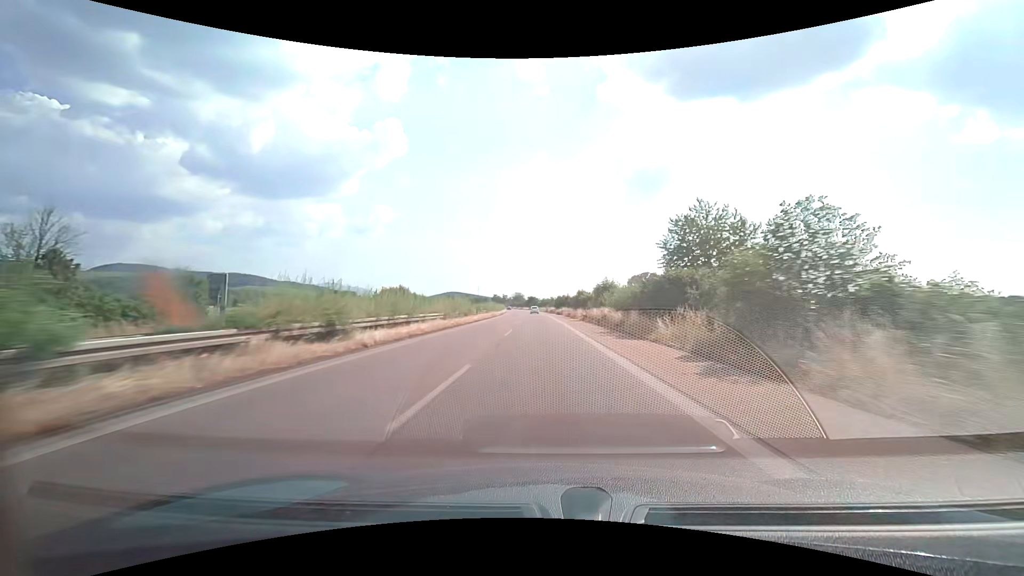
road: trunk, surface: asphalt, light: Day
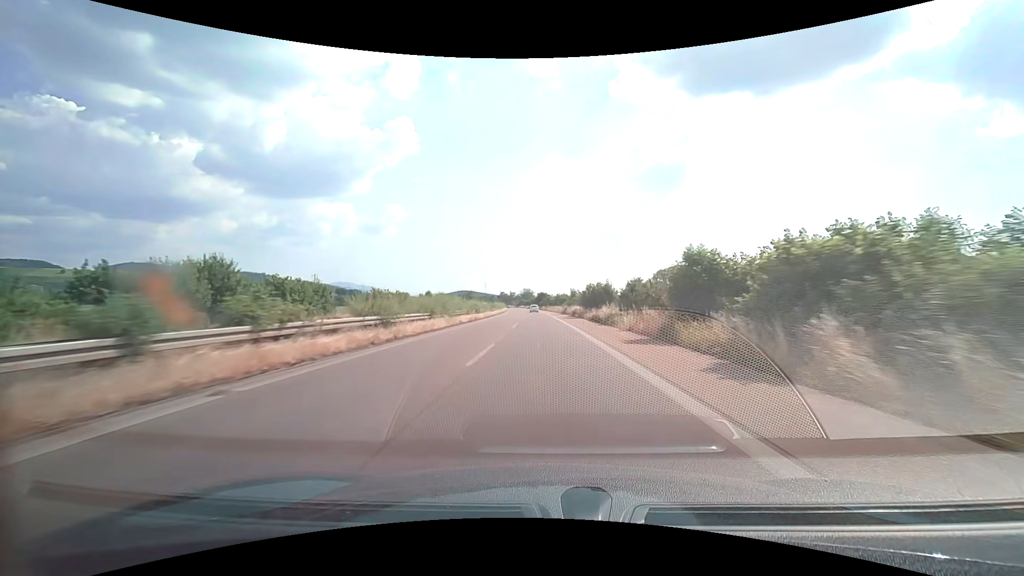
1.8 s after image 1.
(-0.9, +48.7) m; -2°
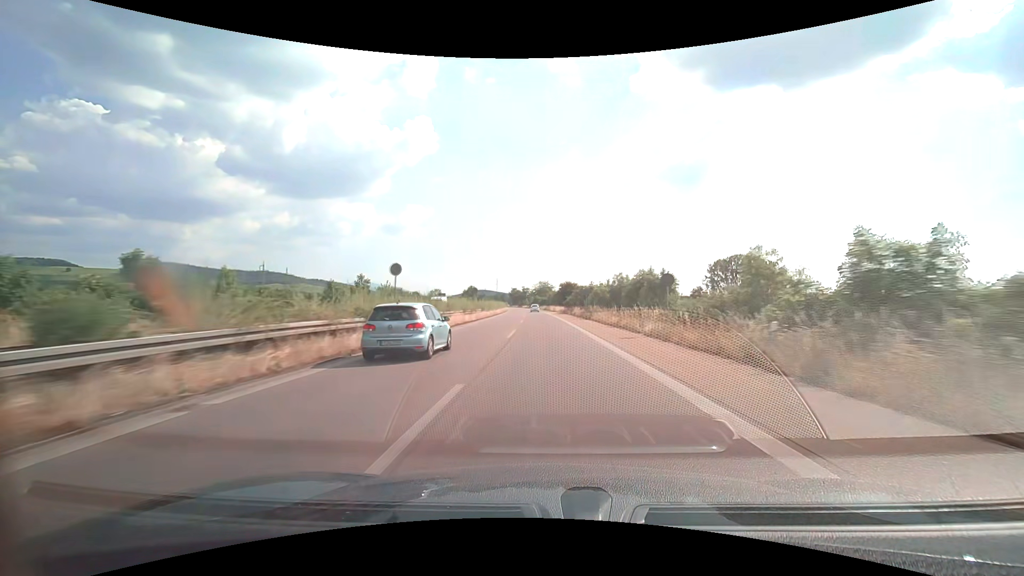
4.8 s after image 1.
(-1.7, +80.4) m; -2°
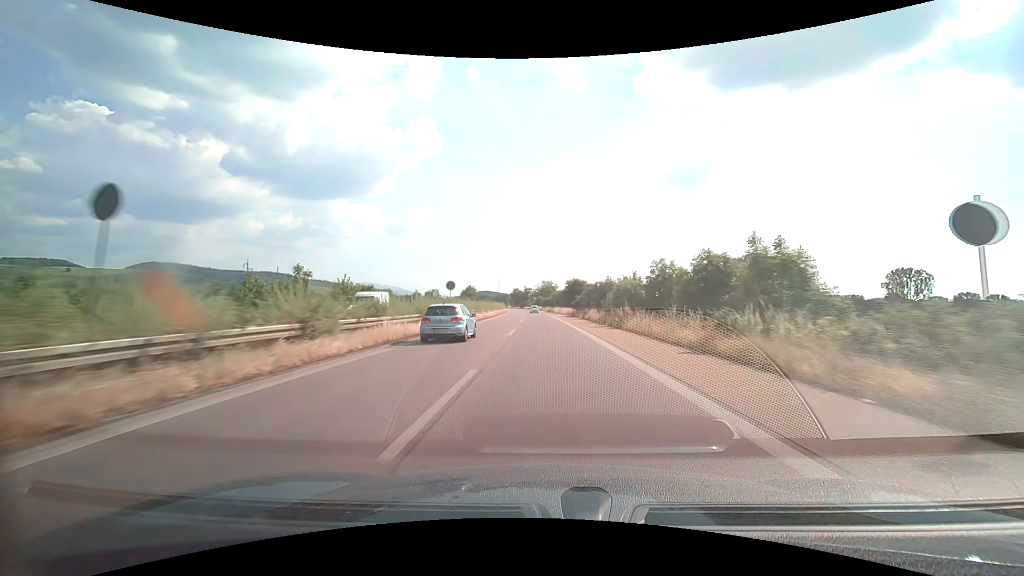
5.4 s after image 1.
(-0.1, +16.0) m; 0°
(0, +10) (0, +20) (0, +30) (0, +40) (-1, +50) (-1, +60) (-1, +70) (-2, +80) (-2, +90) (-3, +100) m
